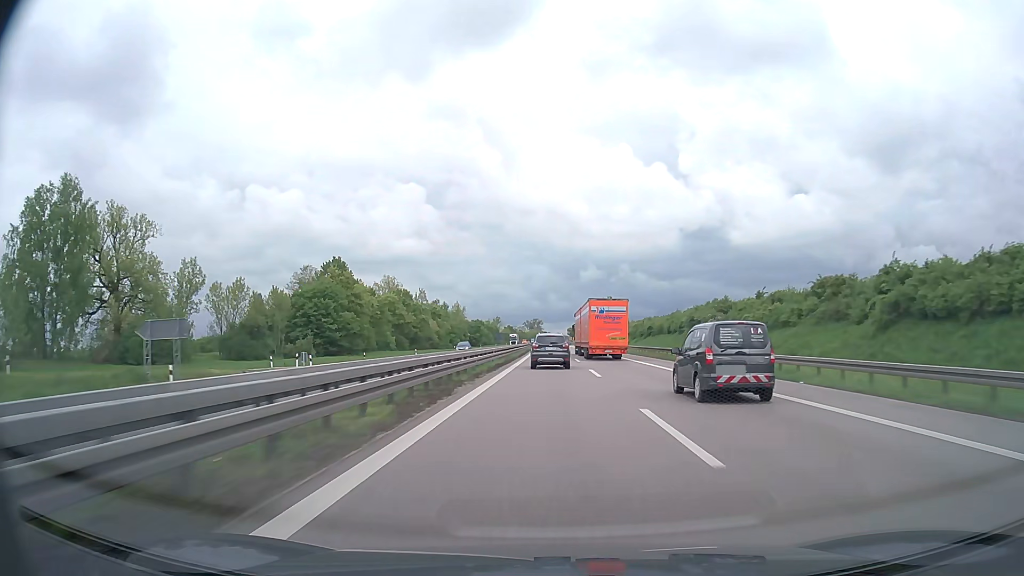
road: trunk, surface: asphalt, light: Day
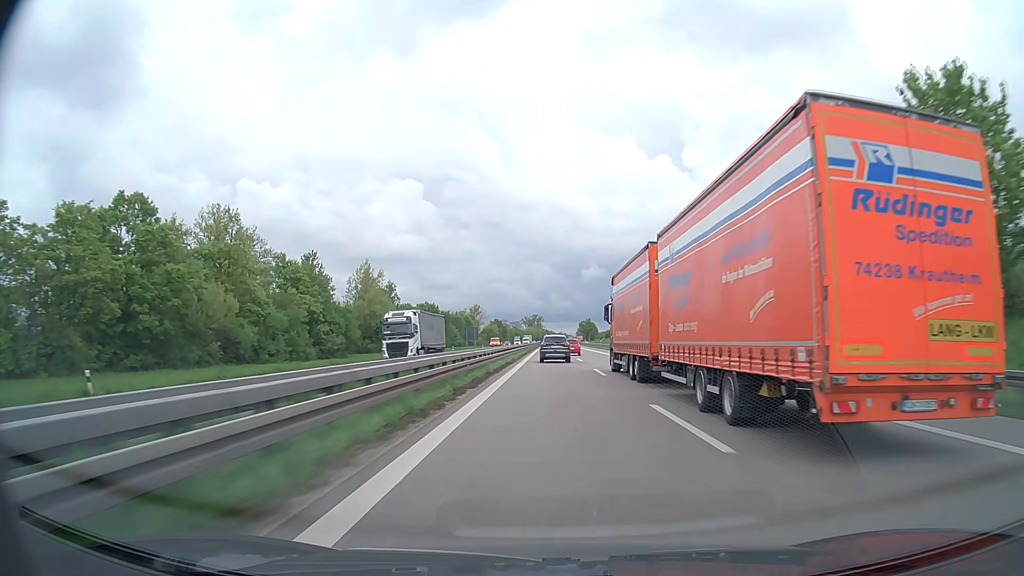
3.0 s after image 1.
(-0.3, +107.2) m; 0°
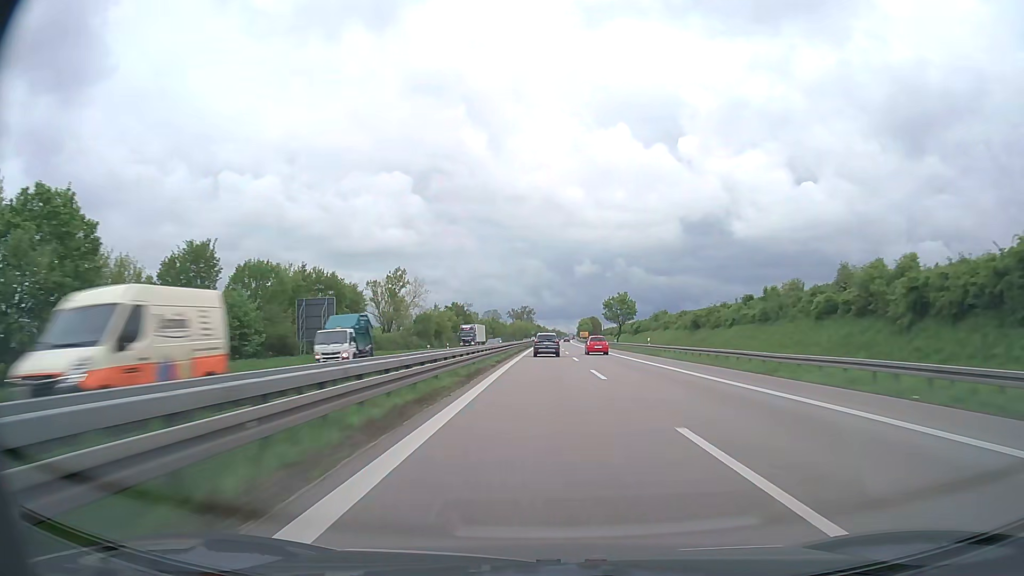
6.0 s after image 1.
(+0.4, +111.9) m; +1°
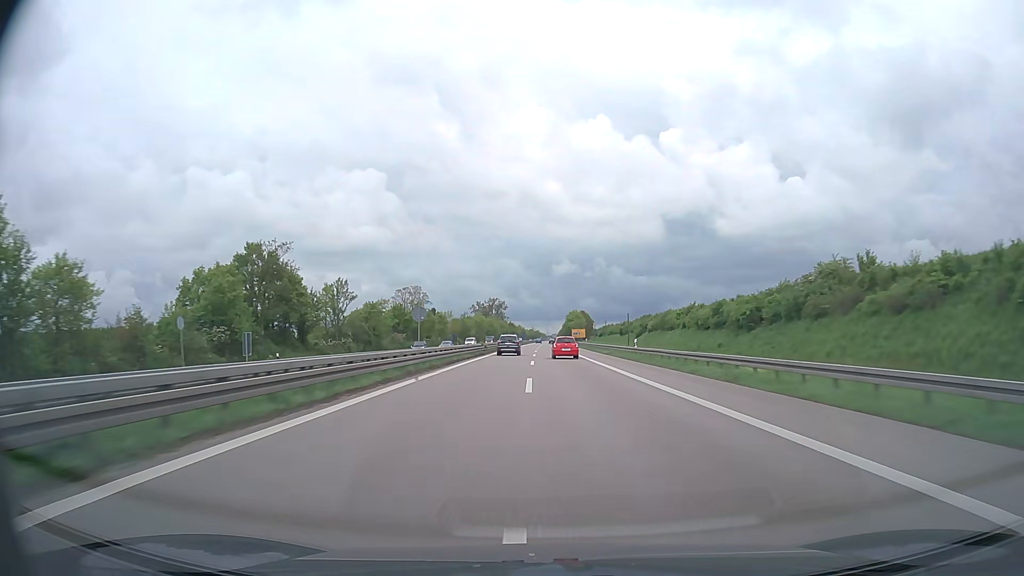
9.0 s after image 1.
(+2.2, +112.8) m; +2°
(0, +10) (0, +20) (0, +30) (0, +40) (0, +50) (0, +60) (0, +70) (0, +80) (0, +90) (0, +100) m
